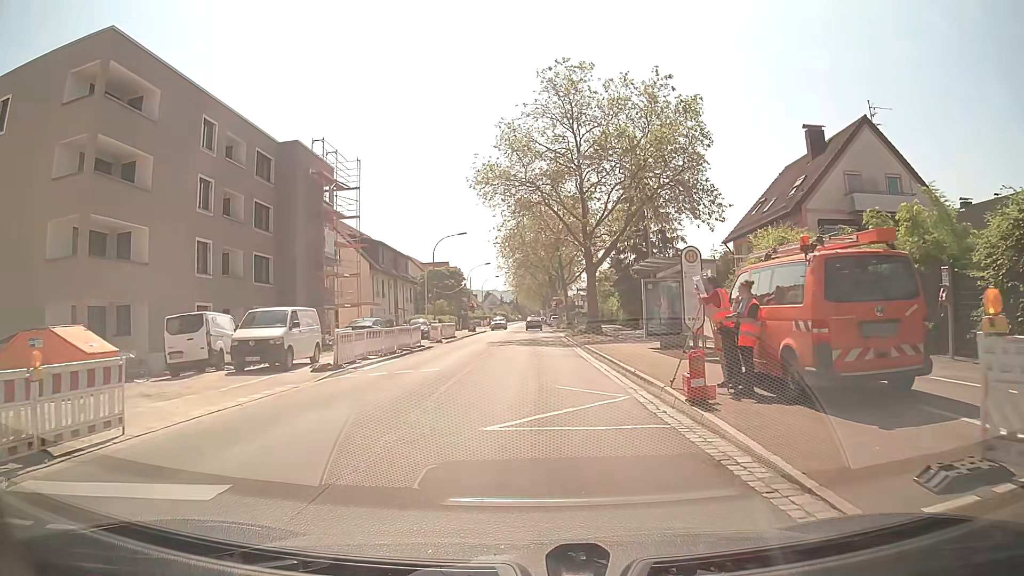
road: secondary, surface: asphalt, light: Day
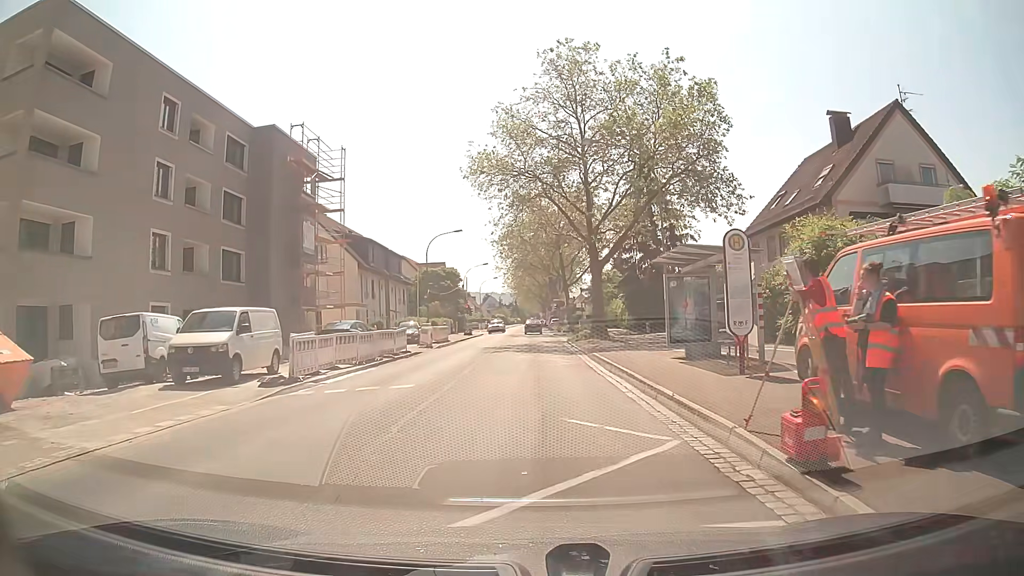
(0.0, +3.9) m; 0°
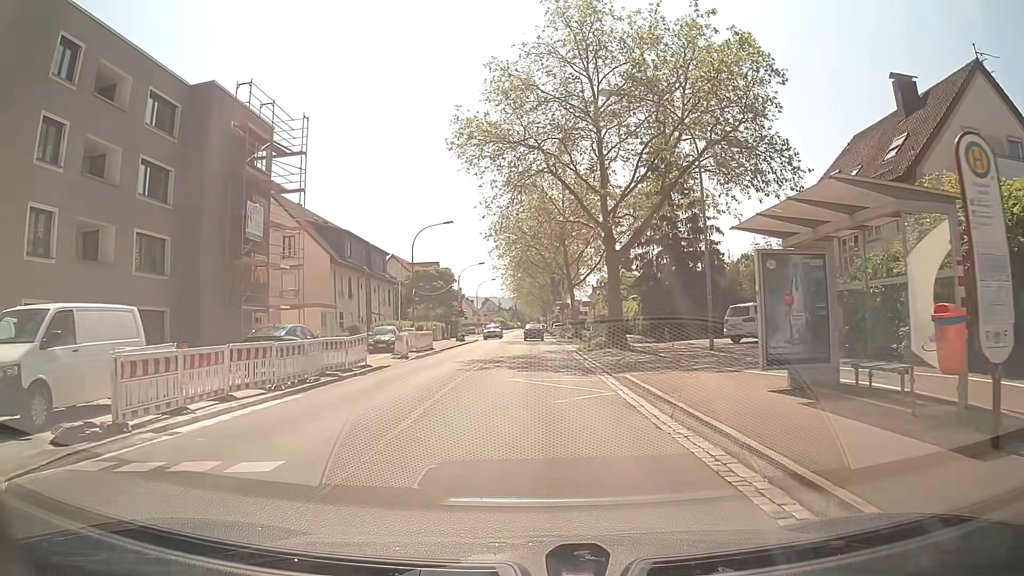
(0.0, +7.9) m; 0°
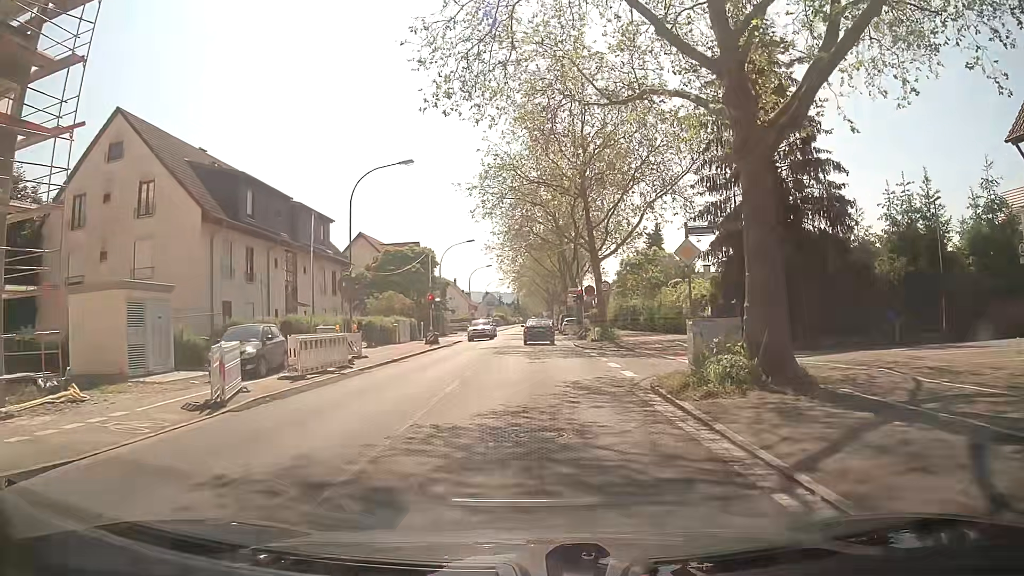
(-0.1, +20.0) m; -1°
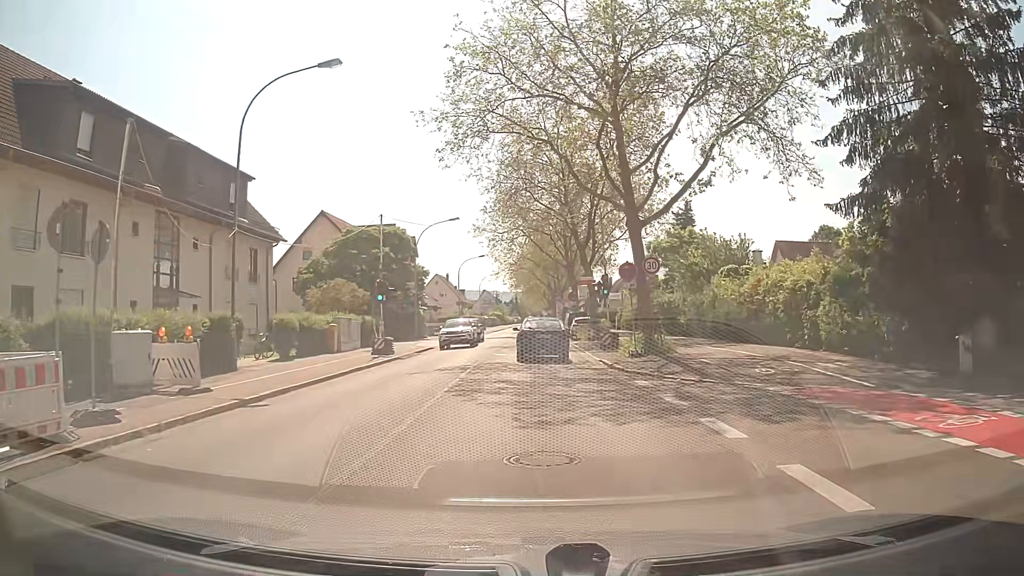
(+0.1, +14.2) m; +2°
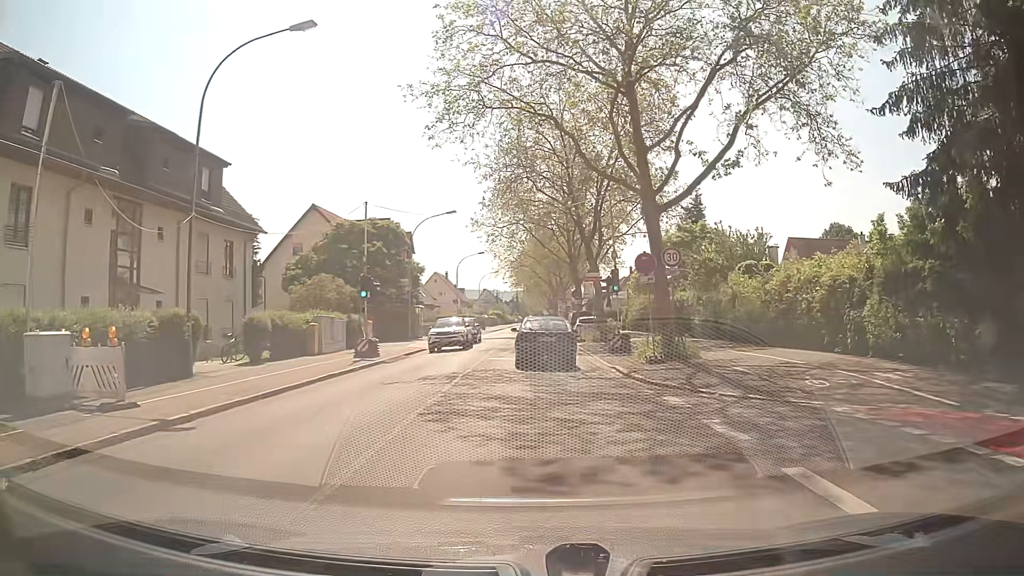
(-0.1, +3.0) m; -2°
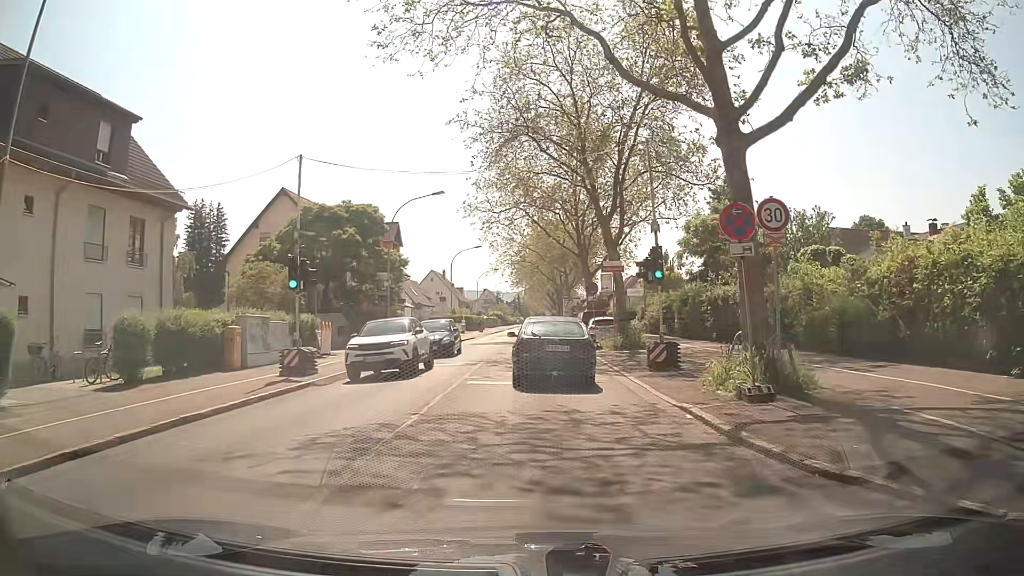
(+0.1, +8.2) m; +1°
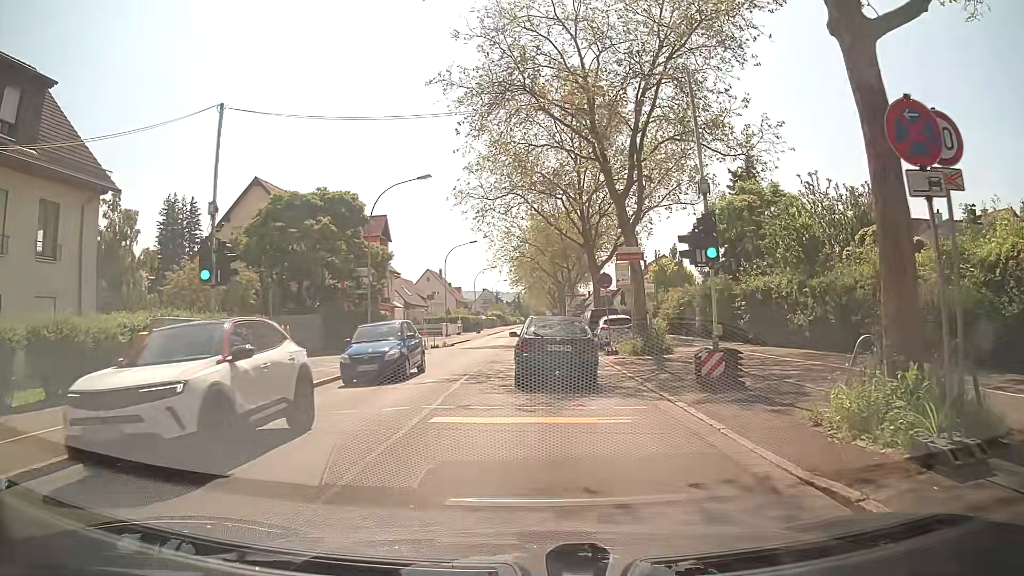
(0.0, +5.3) m; +1°
(0, +10) (0, +20) (-3, +29) (-12, +33) (-22, +33) (-32, +34) (-42, +34) (-52, +34) (-62, +34) (-72, +34) m
